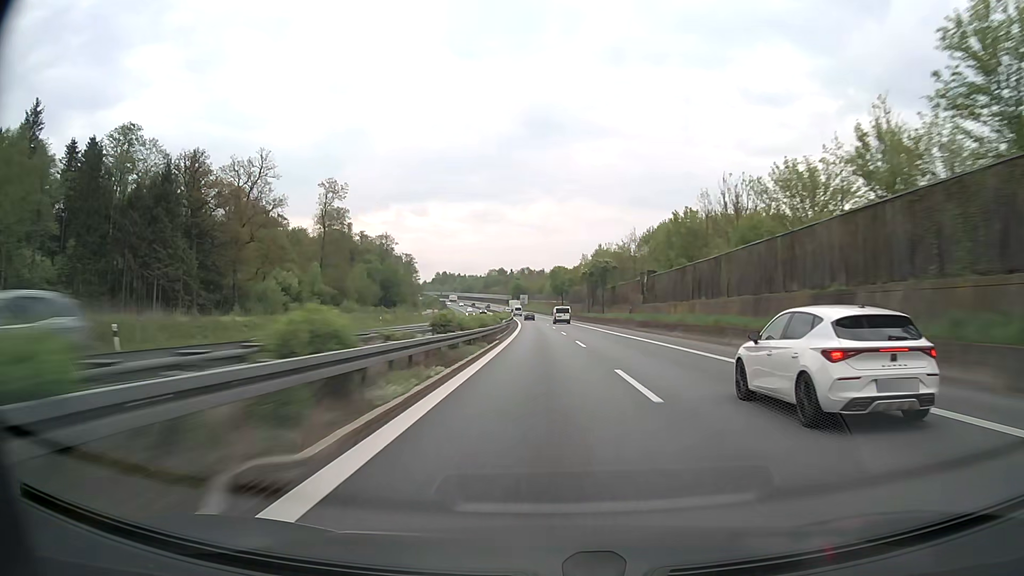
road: motorway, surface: asphalt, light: Day
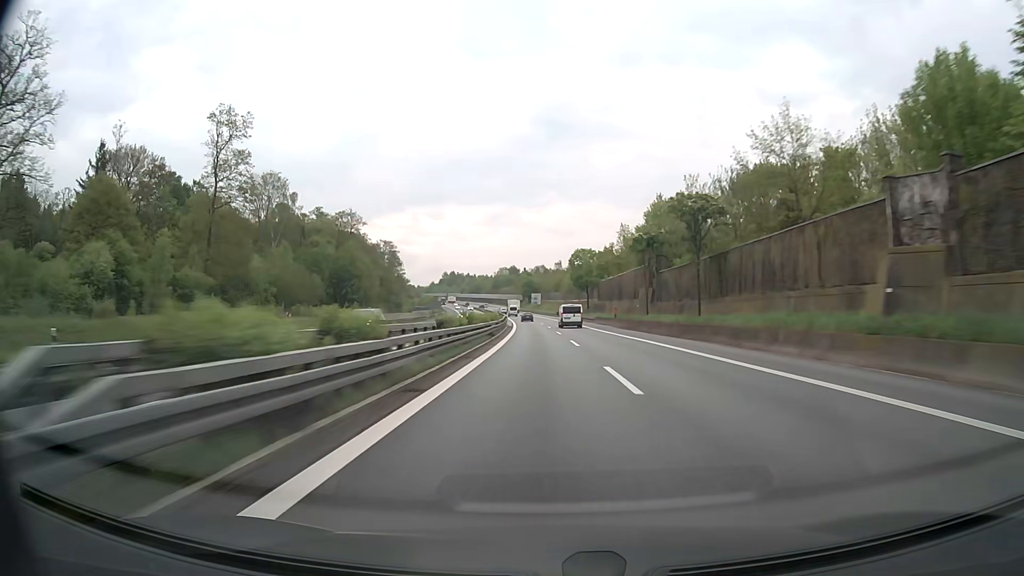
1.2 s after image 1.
(-0.4, +52.8) m; -1°
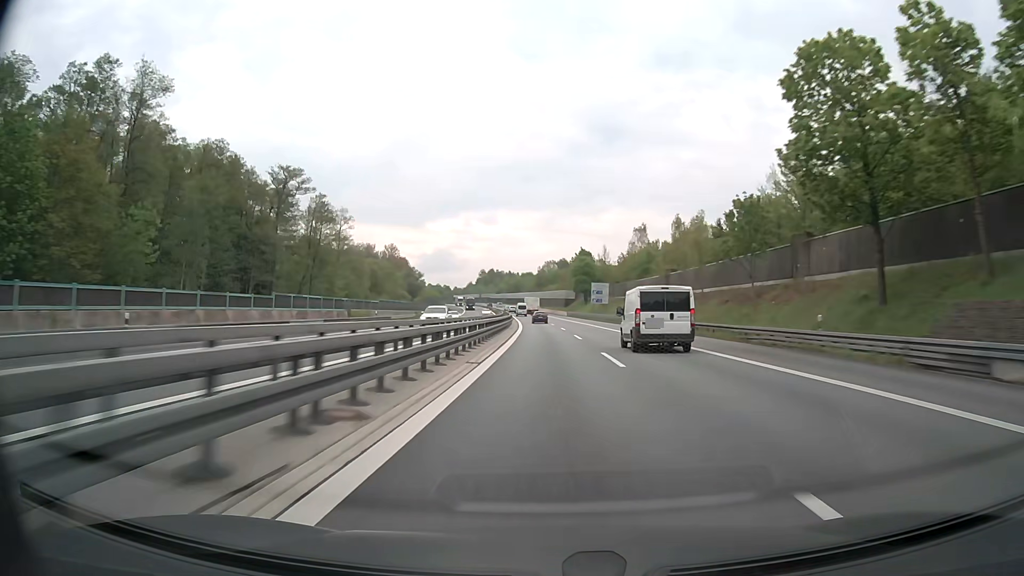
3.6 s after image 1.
(-3.5, +102.0) m; -4°
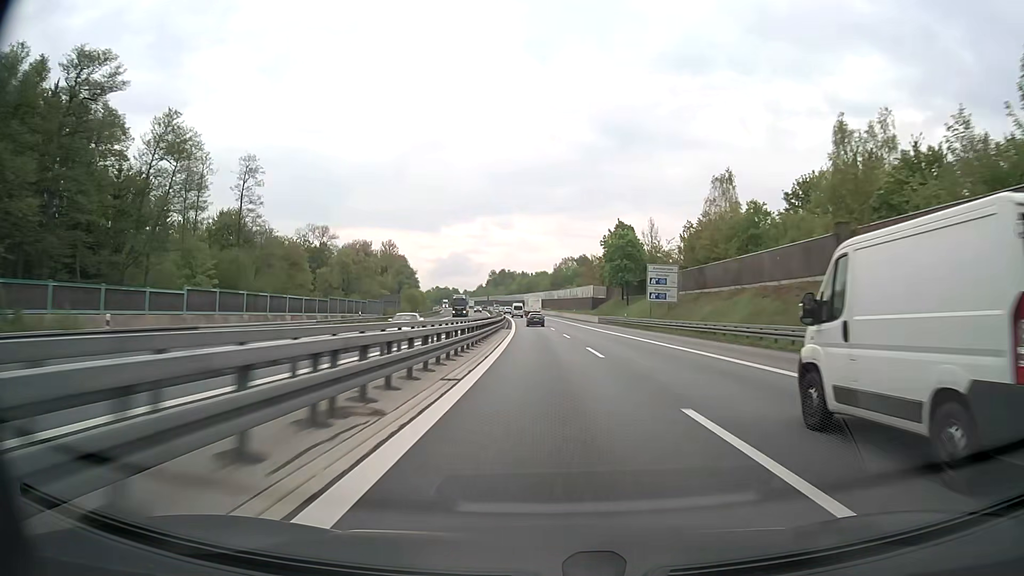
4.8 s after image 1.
(-0.7, +49.2) m; -1°
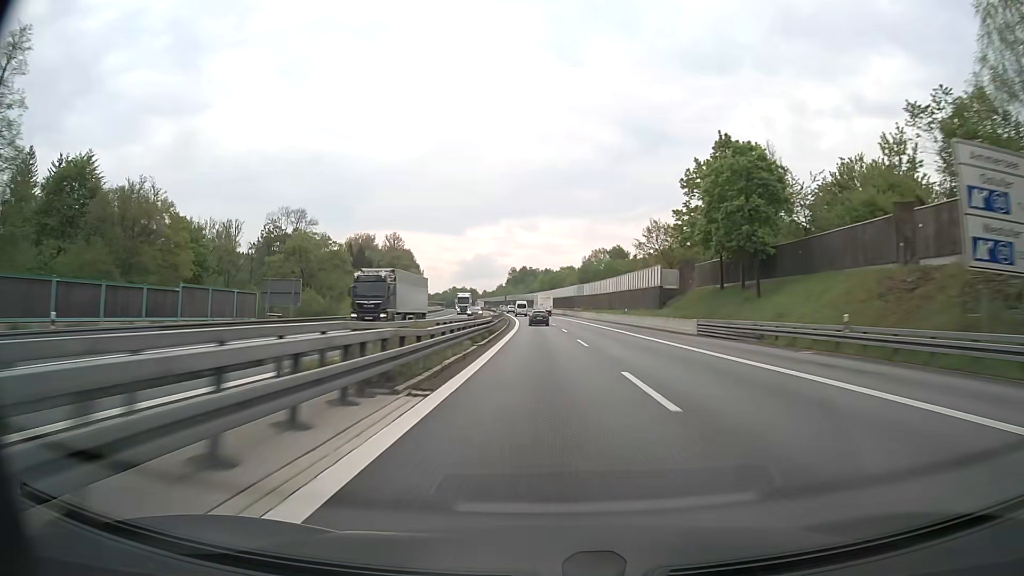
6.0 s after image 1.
(-0.8, +48.2) m; -2°
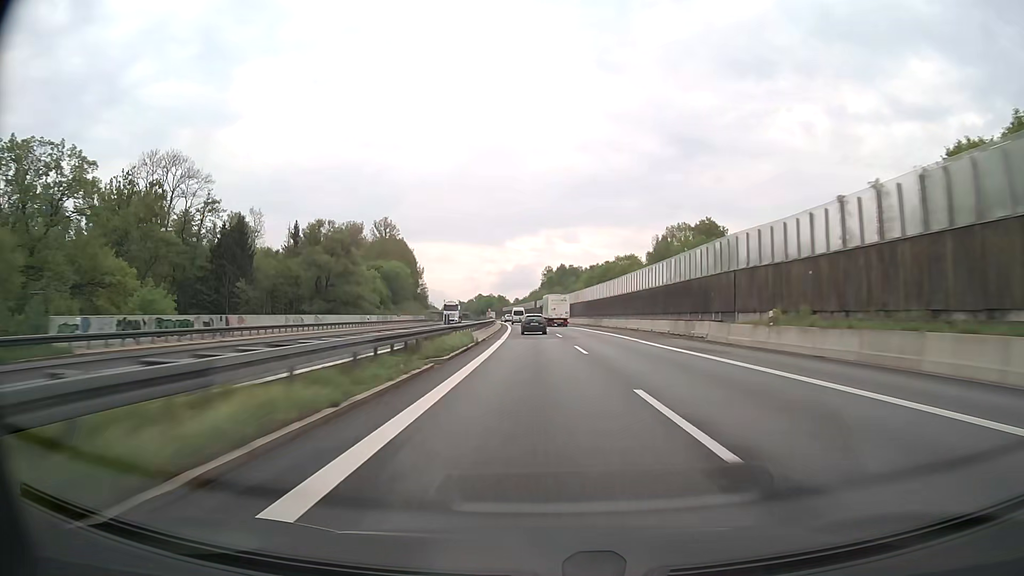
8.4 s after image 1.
(-2.8, +92.6) m; -3°
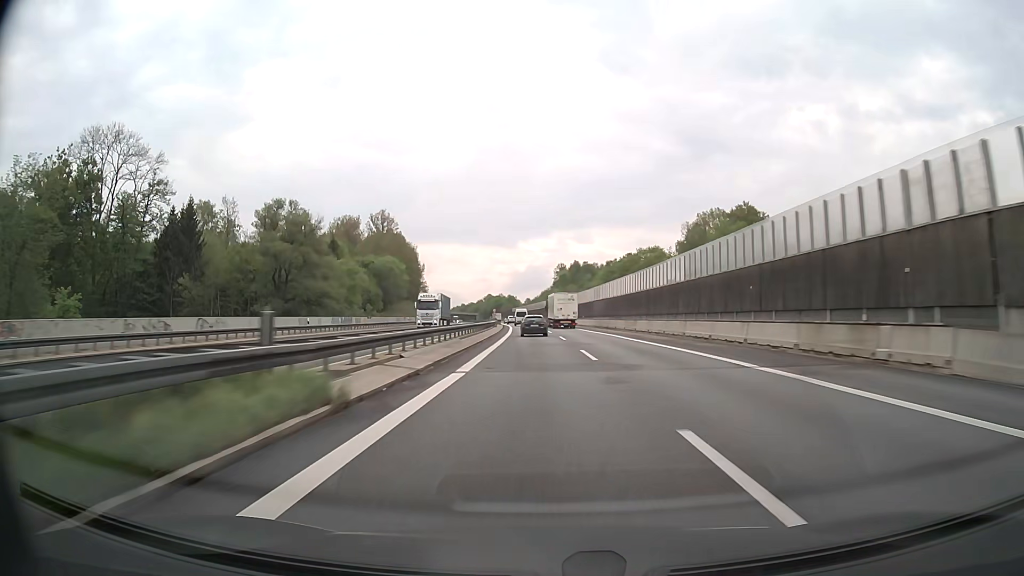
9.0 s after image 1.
(-0.2, +22.3) m; -1°
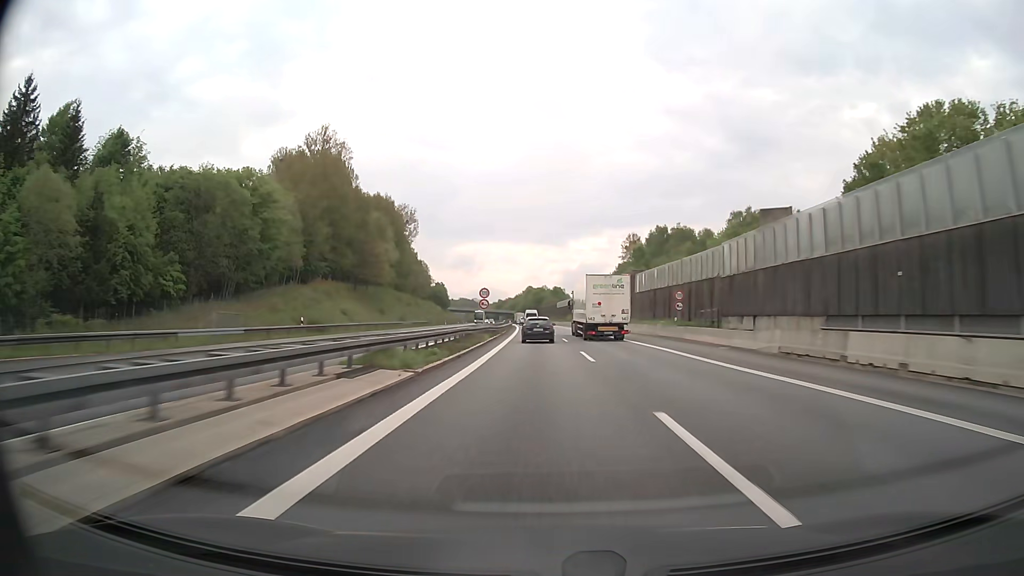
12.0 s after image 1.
(-4.3, +106.1) m; -4°
(0, +10) (0, +20) (0, +30) (0, +40) (-1, +50) (-1, +60) (-1, +70) (-2, +80) (-2, +90) (-3, +100) m
